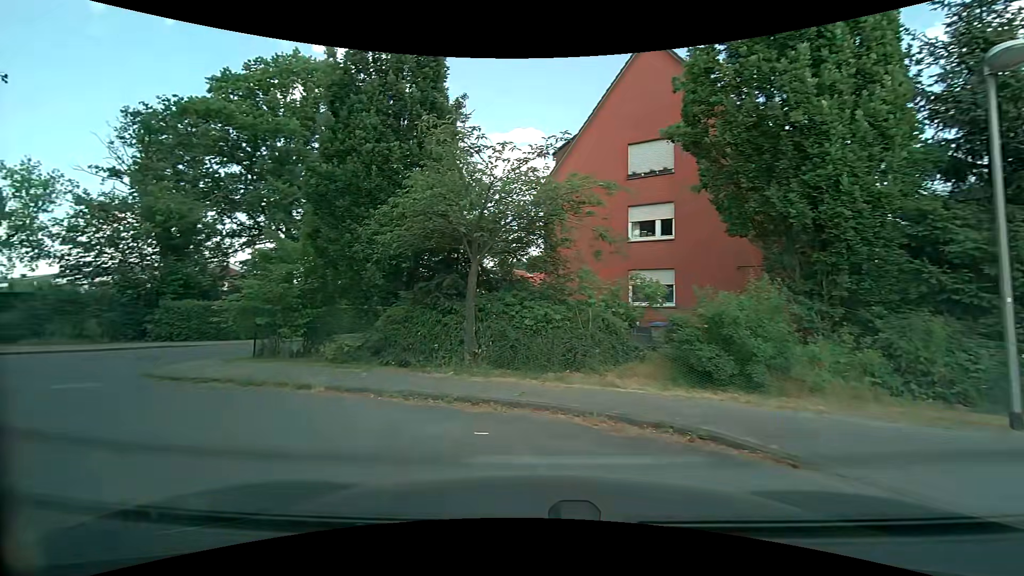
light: Day
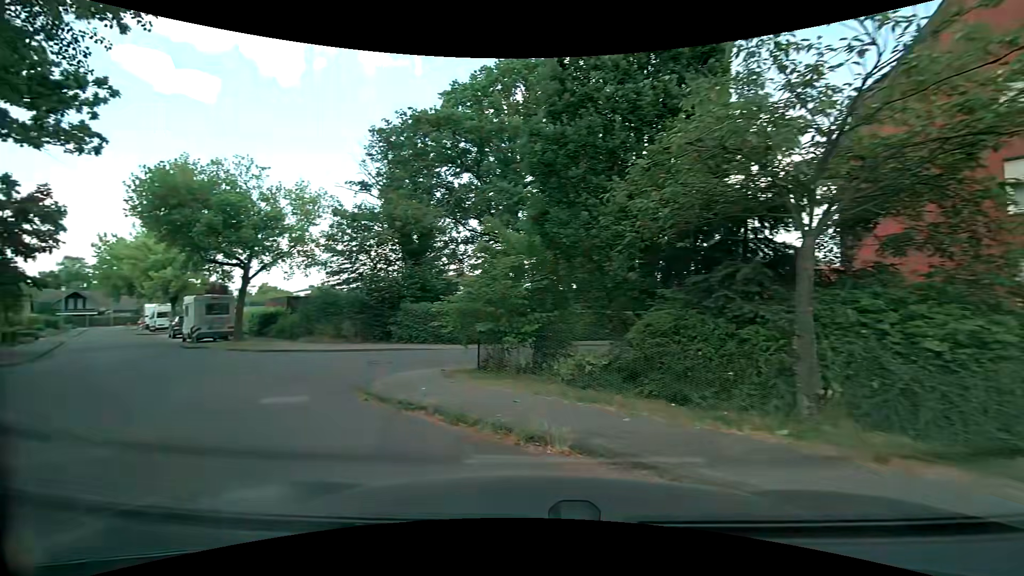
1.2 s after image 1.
(-0.7, +3.7) m; -22°
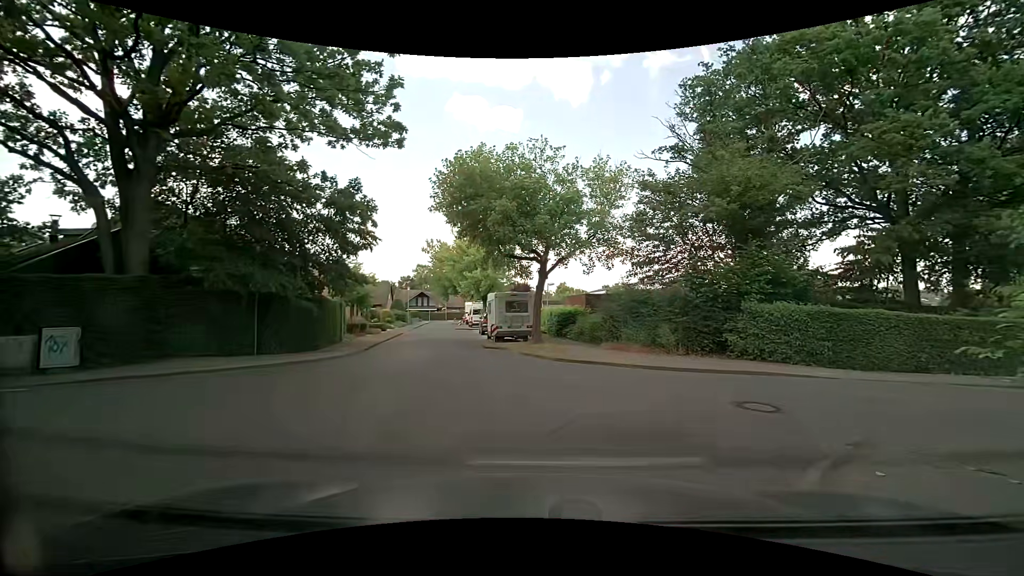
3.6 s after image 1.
(-2.1, +5.7) m; -33°
